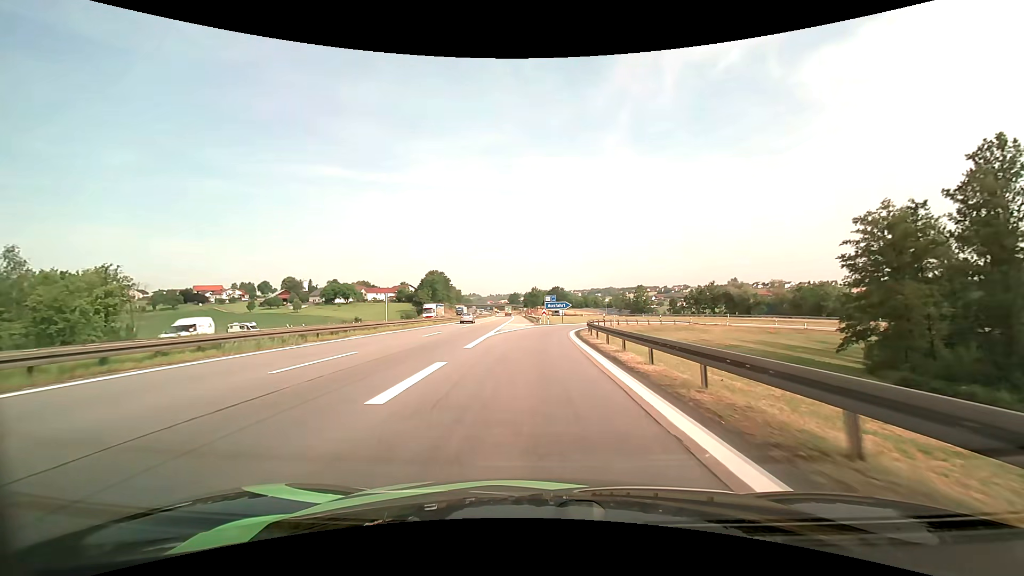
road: motorway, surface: asphalt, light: Day
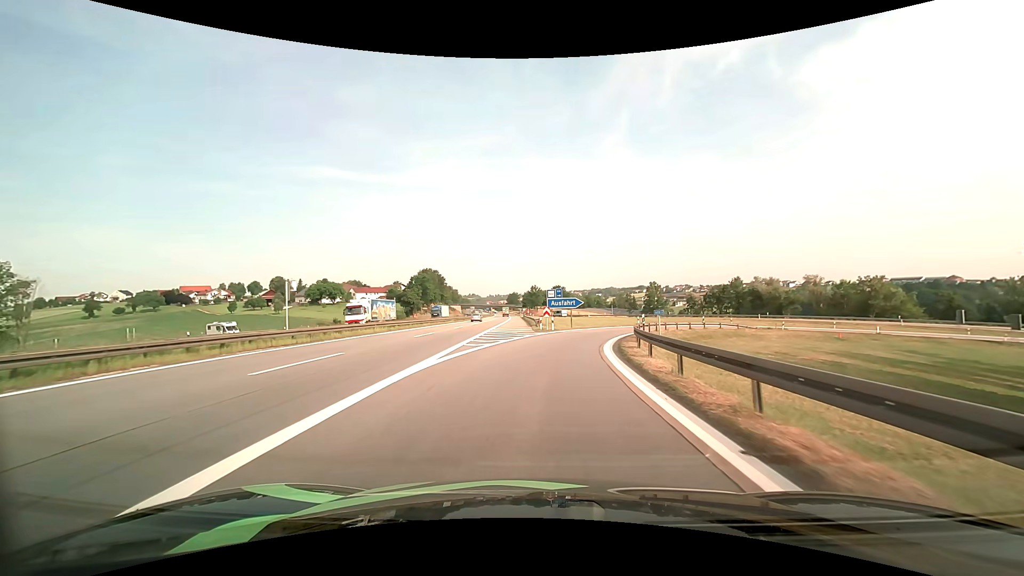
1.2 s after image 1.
(0.0, +17.8) m; 0°
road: motorway_link
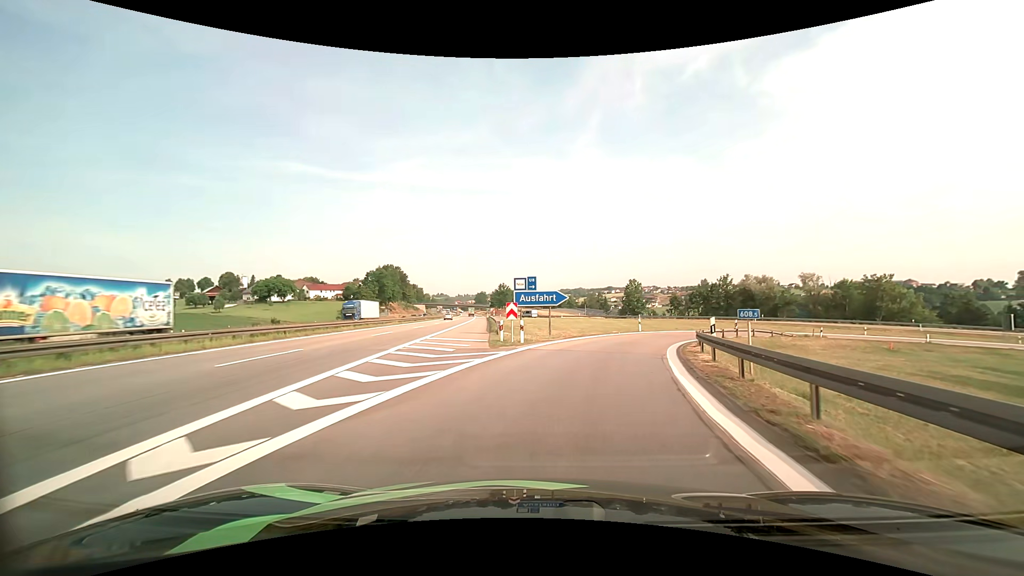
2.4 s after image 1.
(+0.3, +16.0) m; +3°
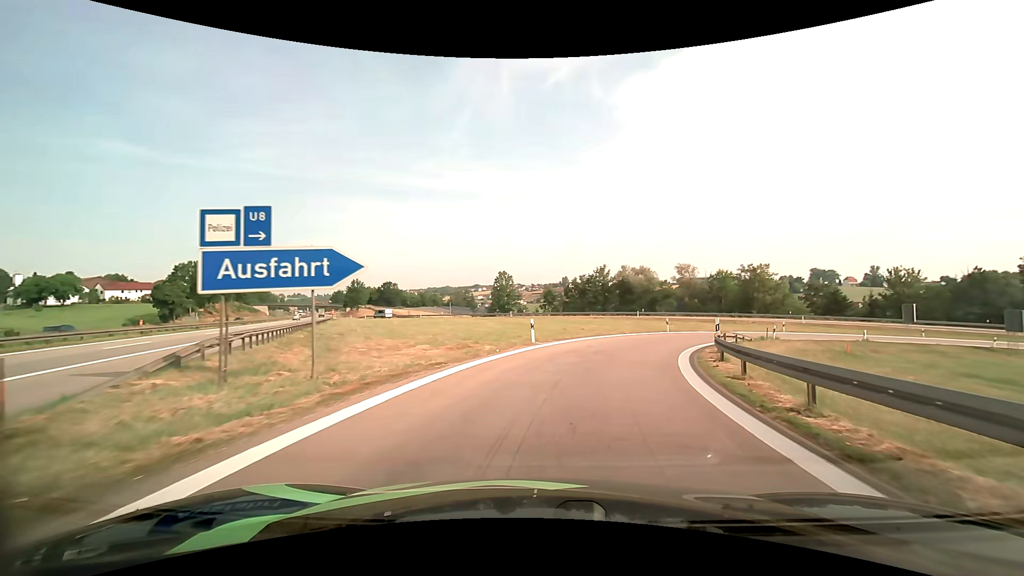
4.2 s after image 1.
(+2.4, +19.7) m; +15°
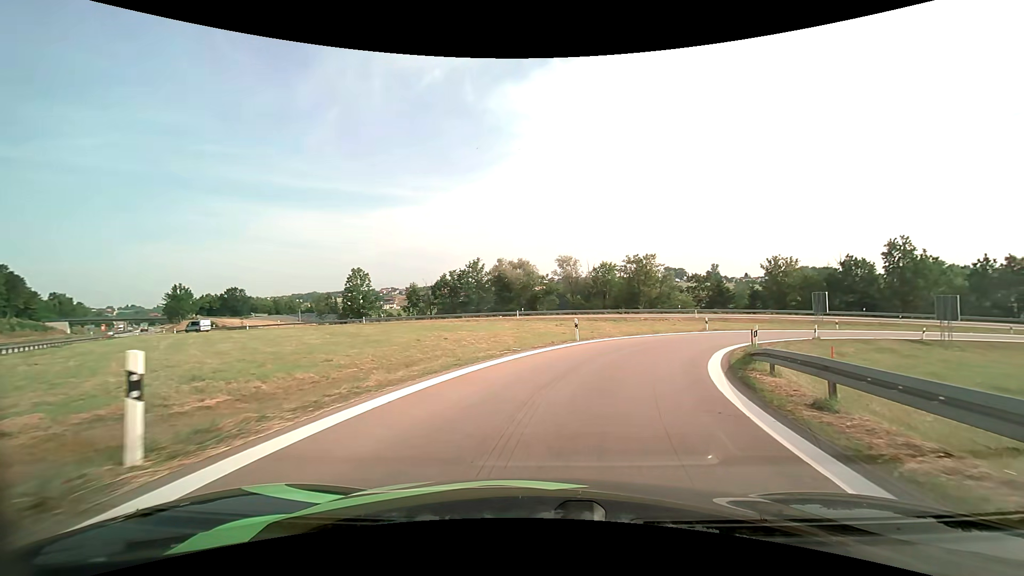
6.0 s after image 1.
(+1.9, +16.3) m; +14°
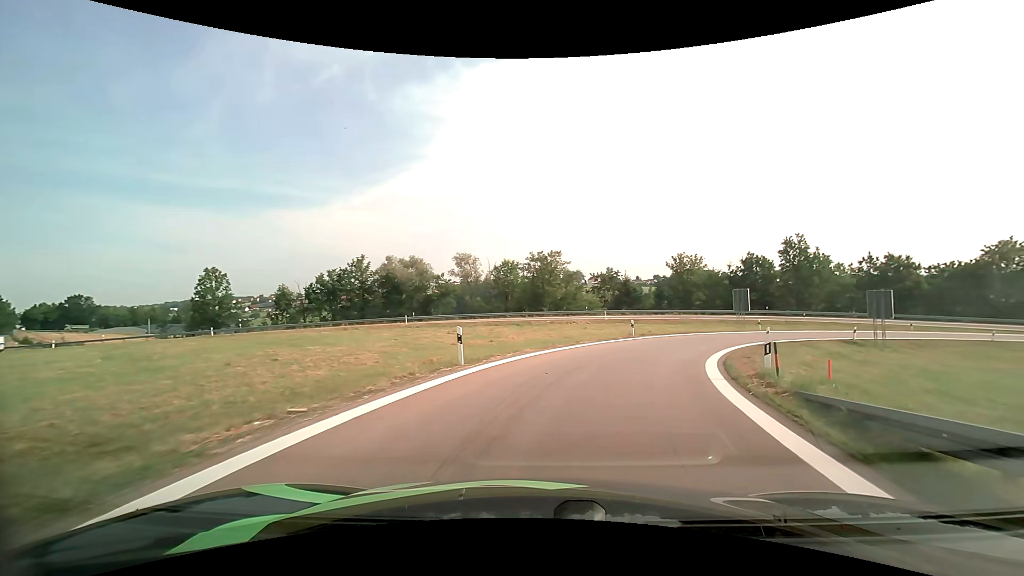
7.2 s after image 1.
(+0.9, +9.8) m; +11°
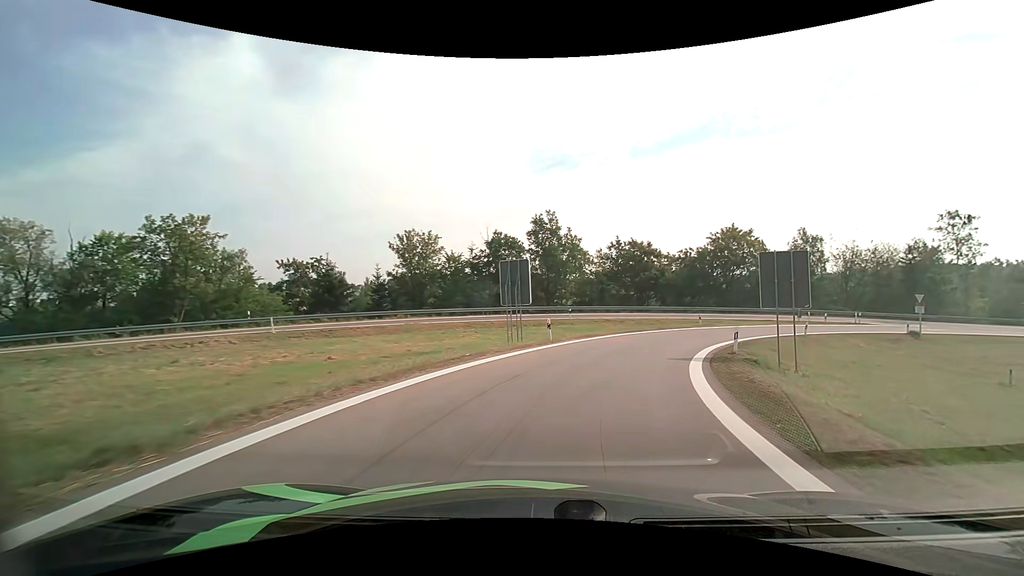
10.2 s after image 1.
(+7.0, +26.0) m; +29°
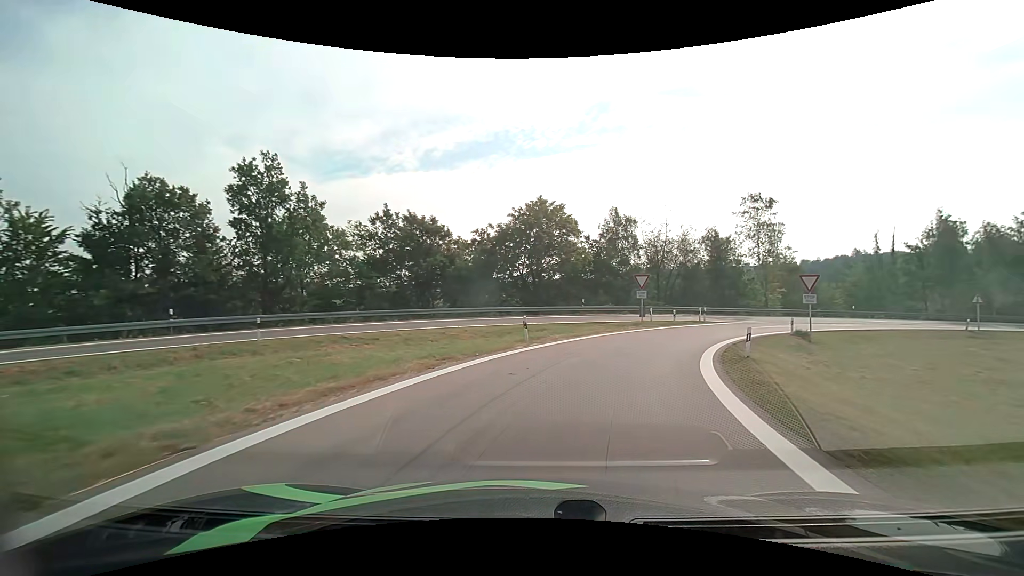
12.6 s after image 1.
(+4.7, +21.9) m; +24°
